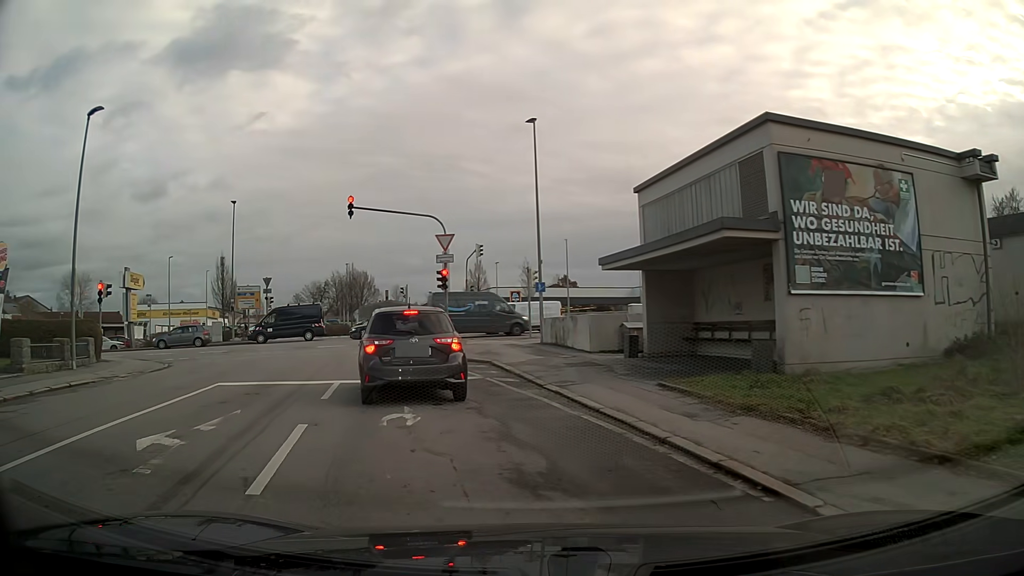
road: residential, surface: asphalt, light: Day
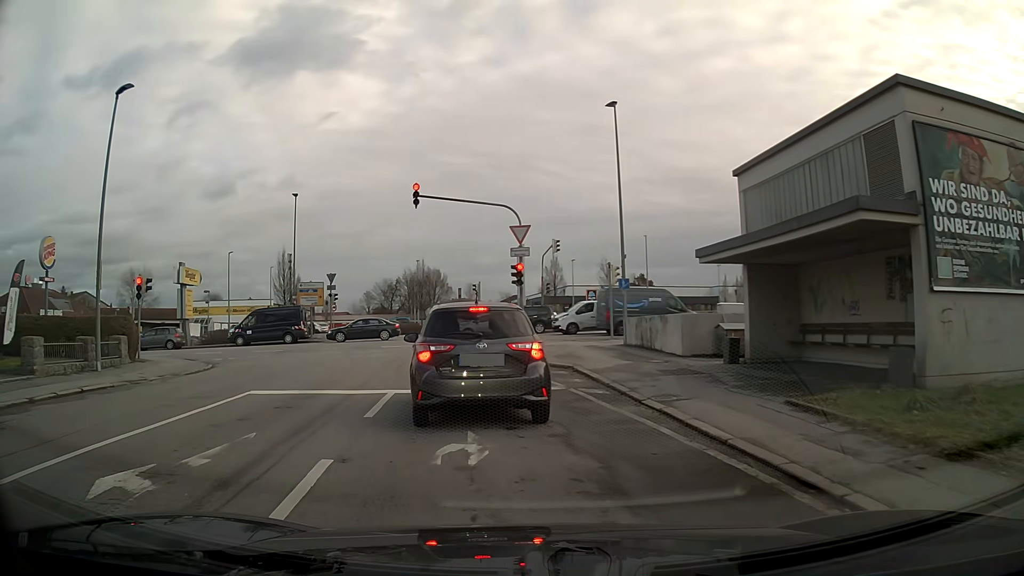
(-0.1, +2.2) m; -4°
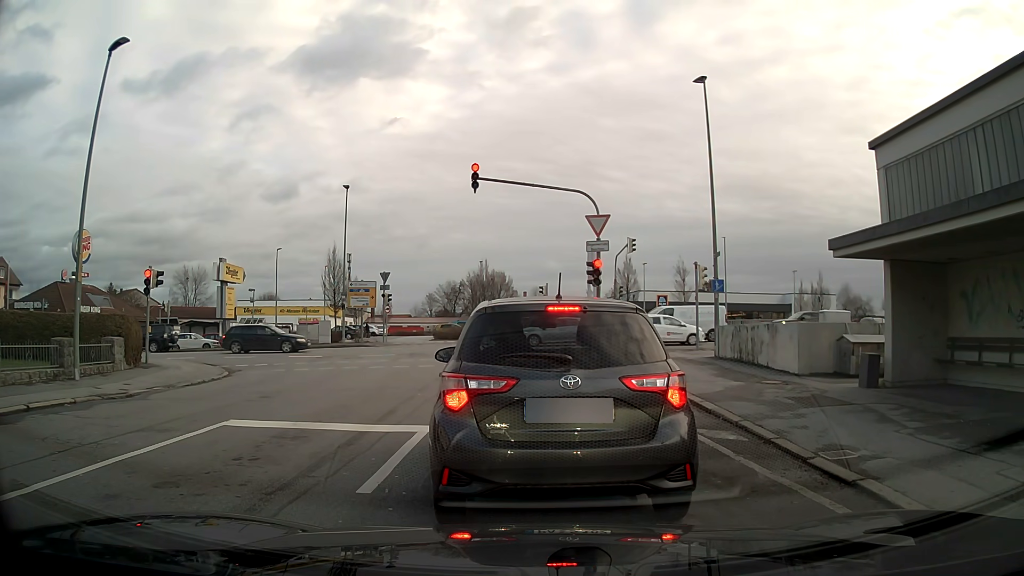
(-0.2, +3.6) m; -4°
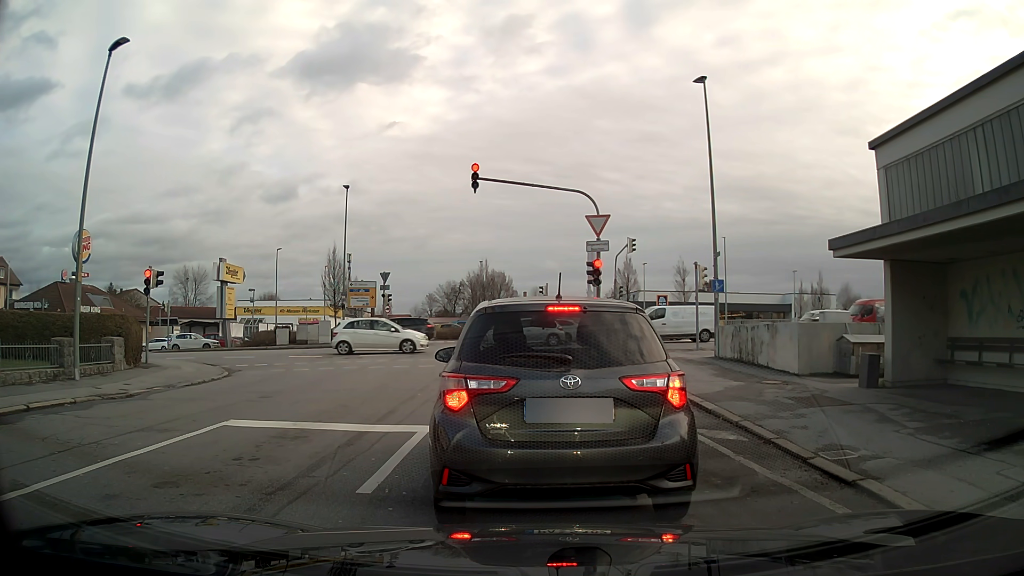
(0.0, +0.1) m; 0°
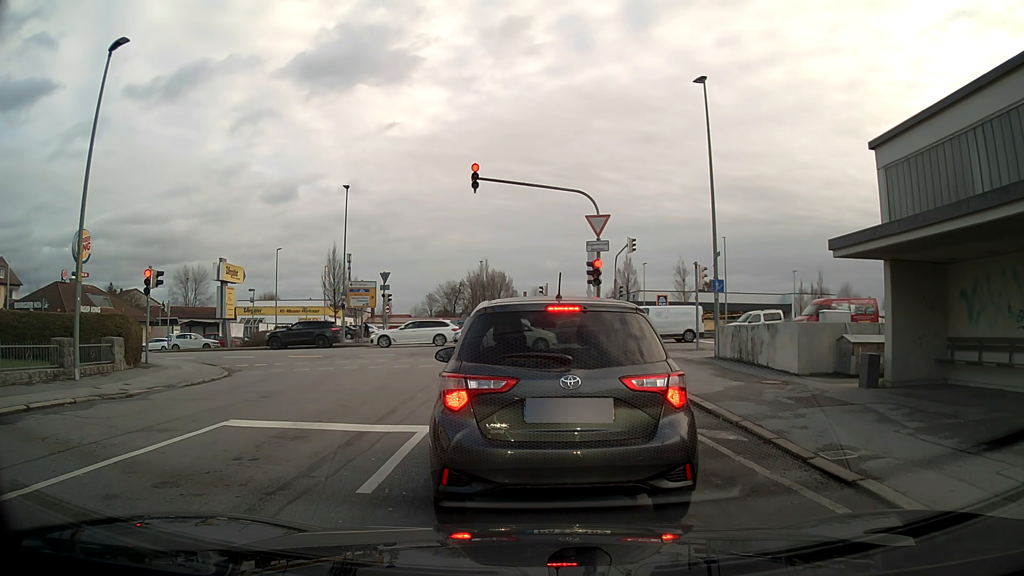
(0.0, 0.0) m; 0°
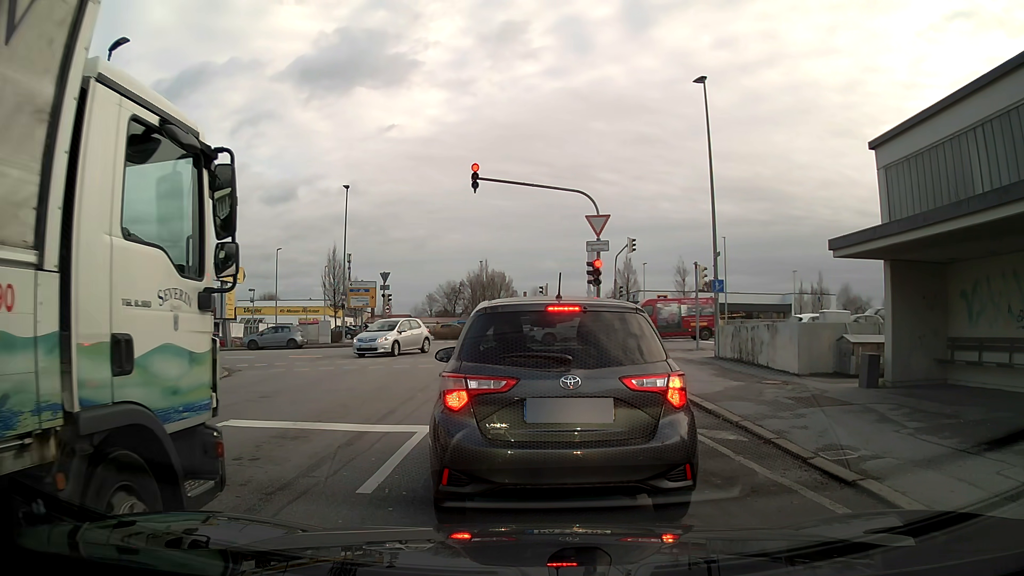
(0.0, 0.0) m; 0°
